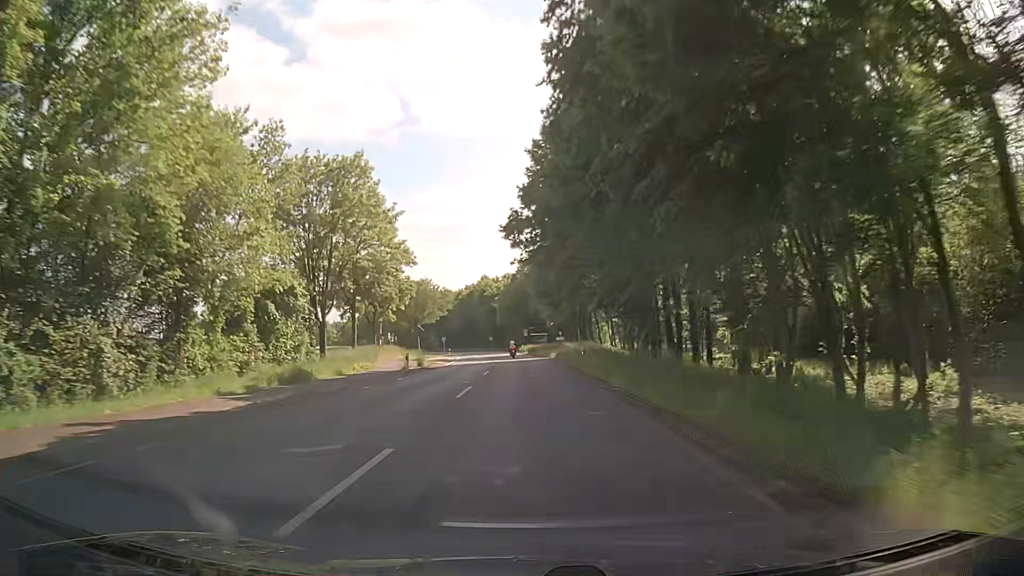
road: secondary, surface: asphalt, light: Day
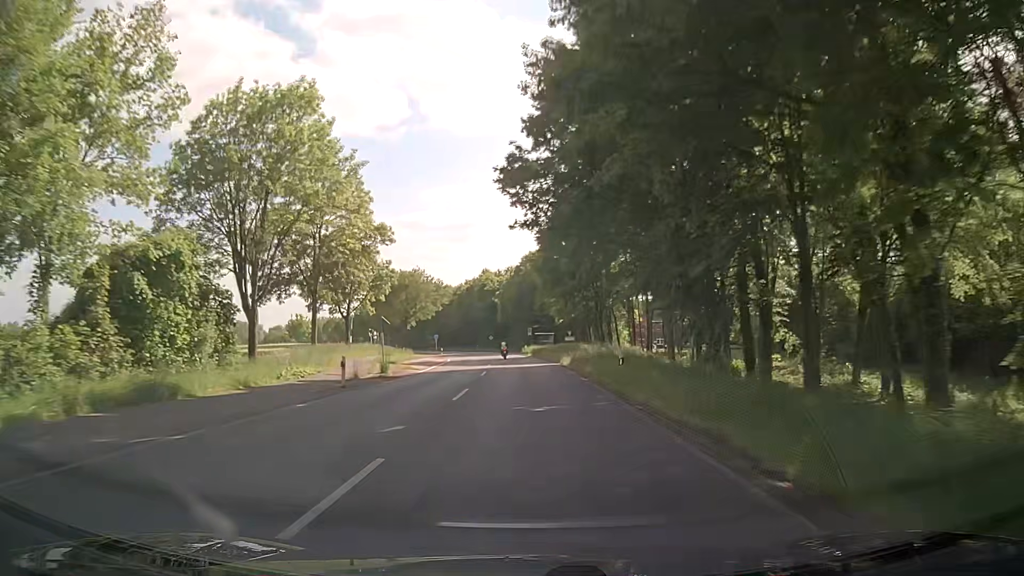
(0.0, +12.9) m; 0°
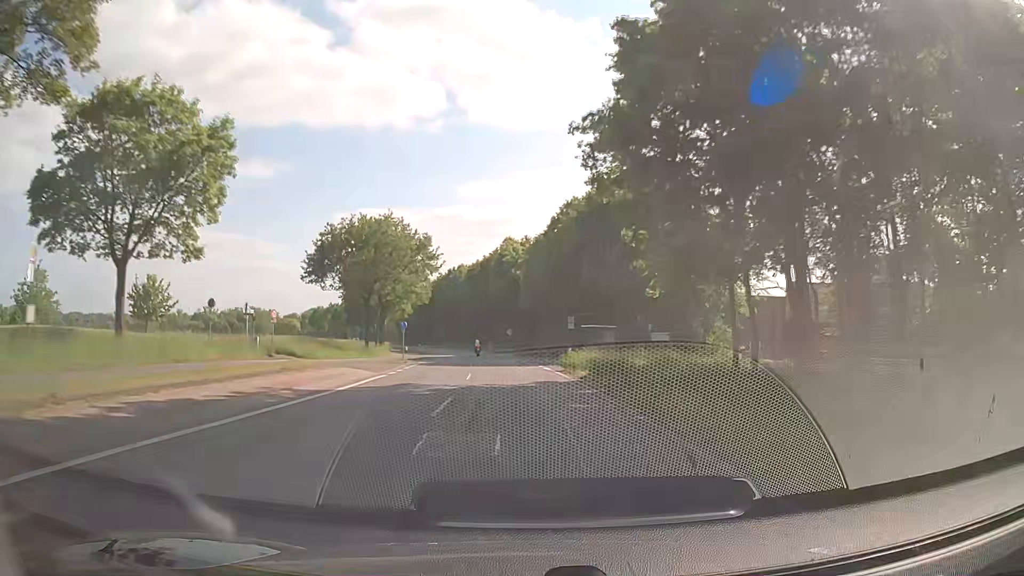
(-0.6, +40.5) m; -2°
(0, +10) (0, +20) (-1, +30) (-2, +40) (-3, +50) (-4, +60) (-5, +70) (-7, +80) (-9, +89) (-10, +99) m
